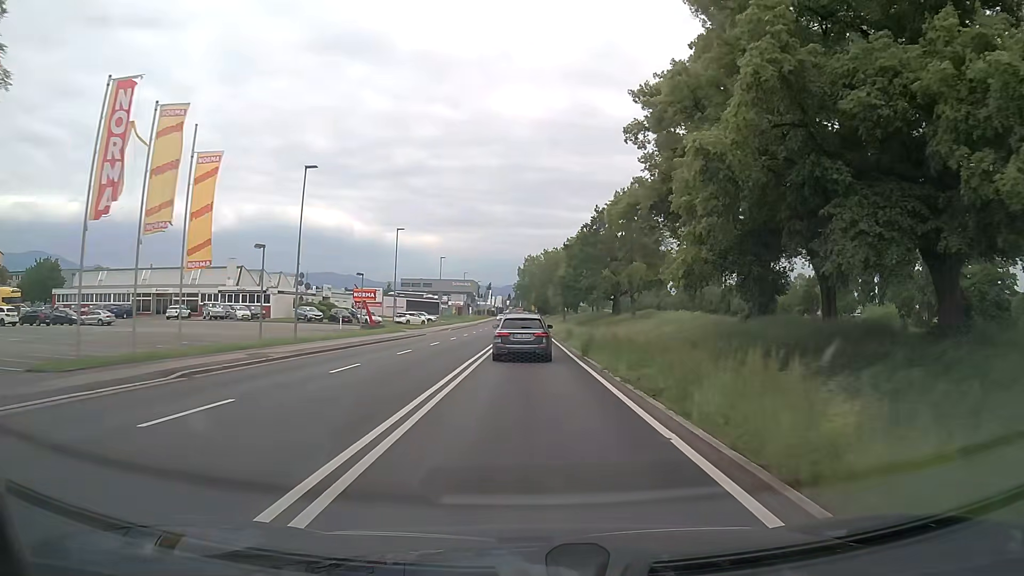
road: primary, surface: asphalt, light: Day
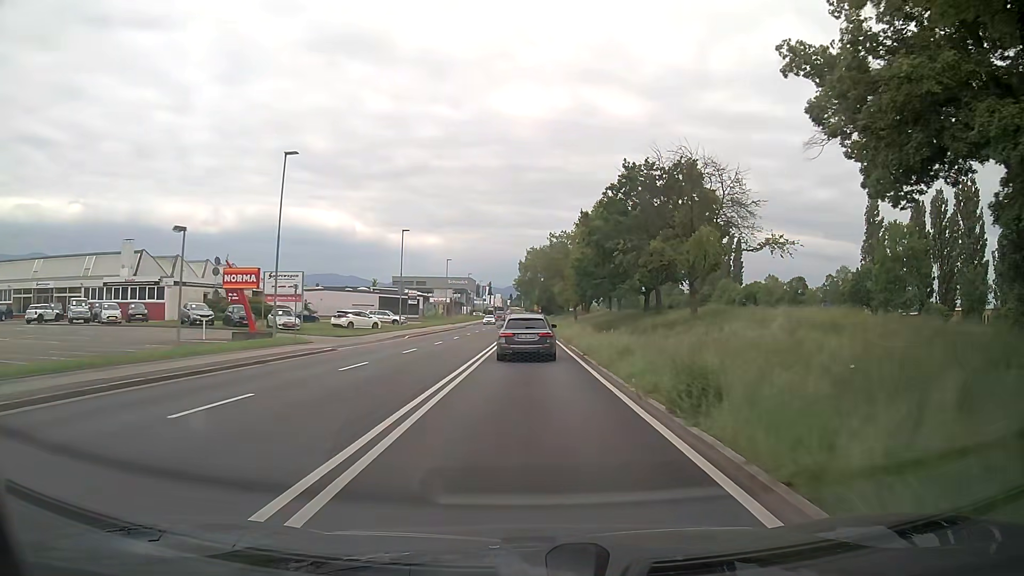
(0.0, +26.2) m; 0°
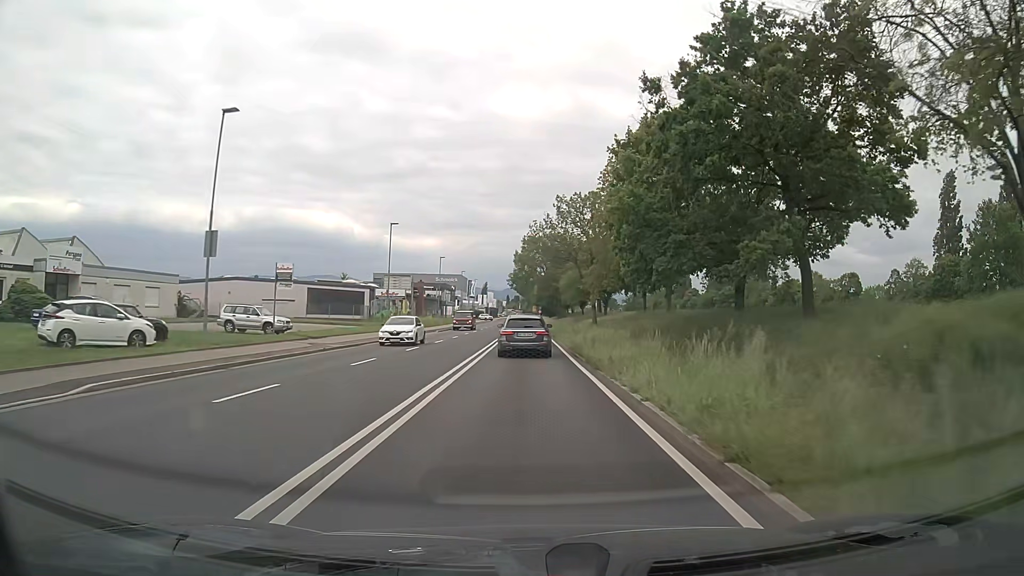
(+0.2, +34.4) m; 0°
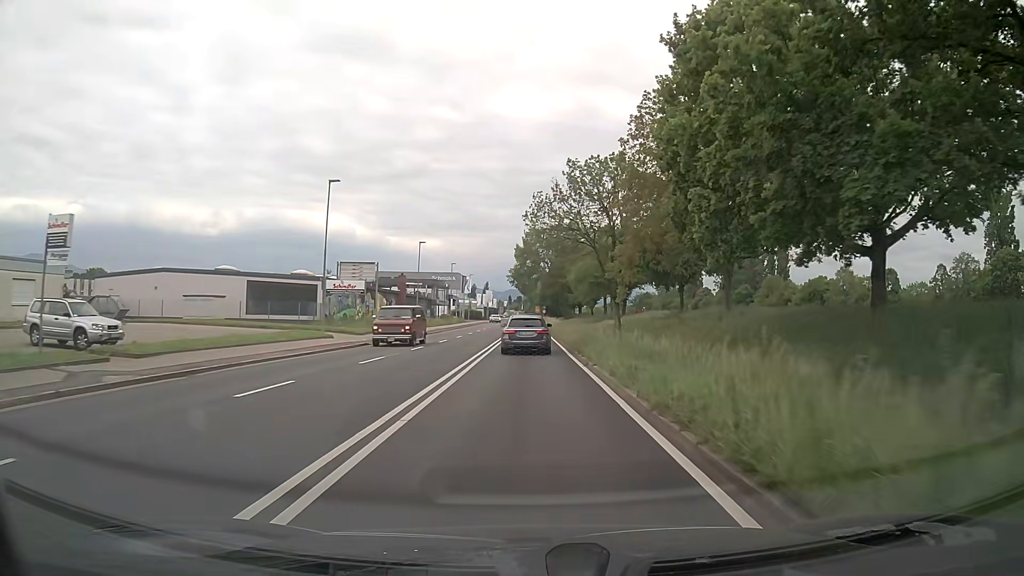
(0.0, +17.2) m; 0°
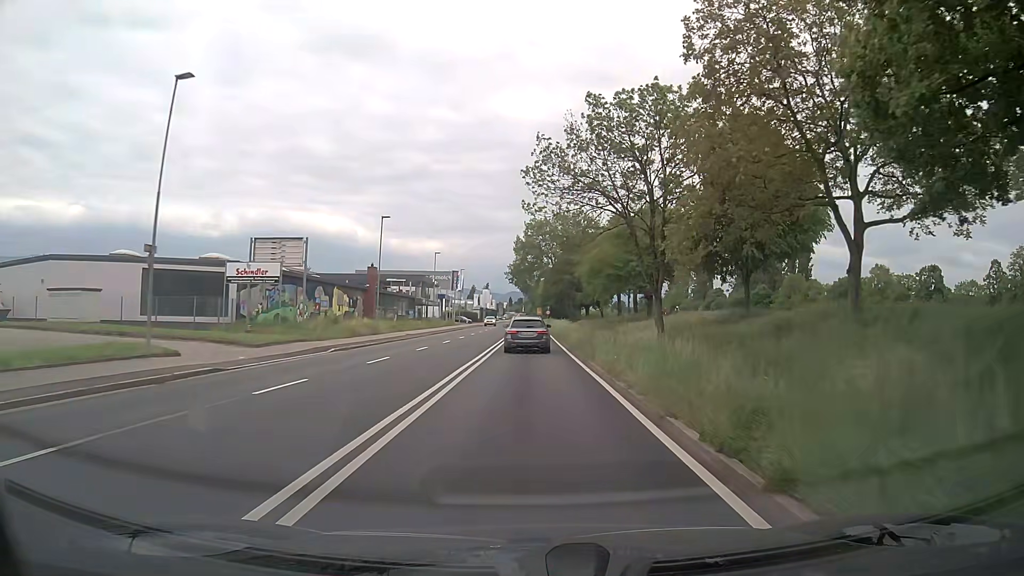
(-0.1, +17.4) m; 0°
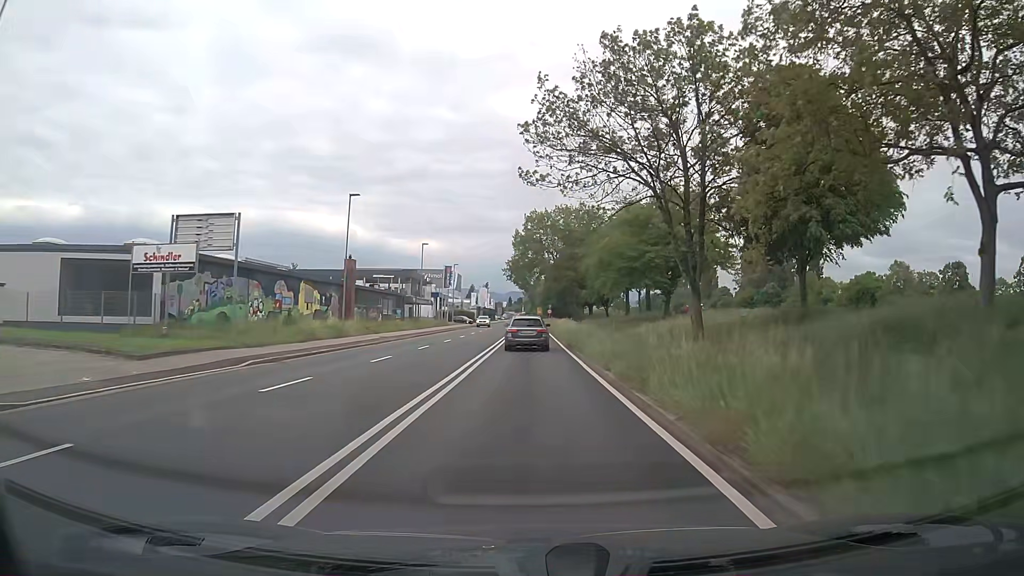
(0.0, +8.7) m; 0°
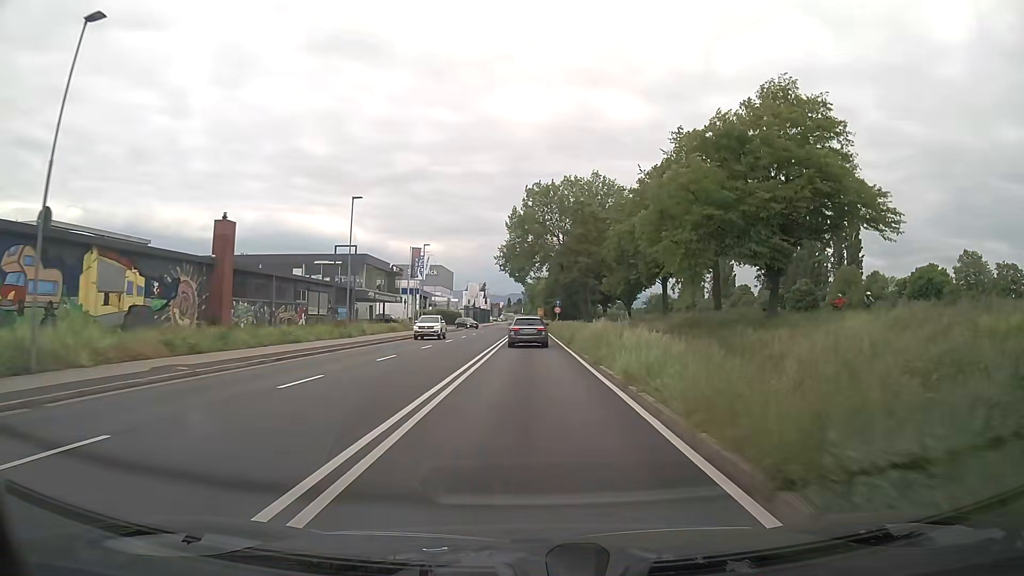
(0.0, +26.4) m; 0°
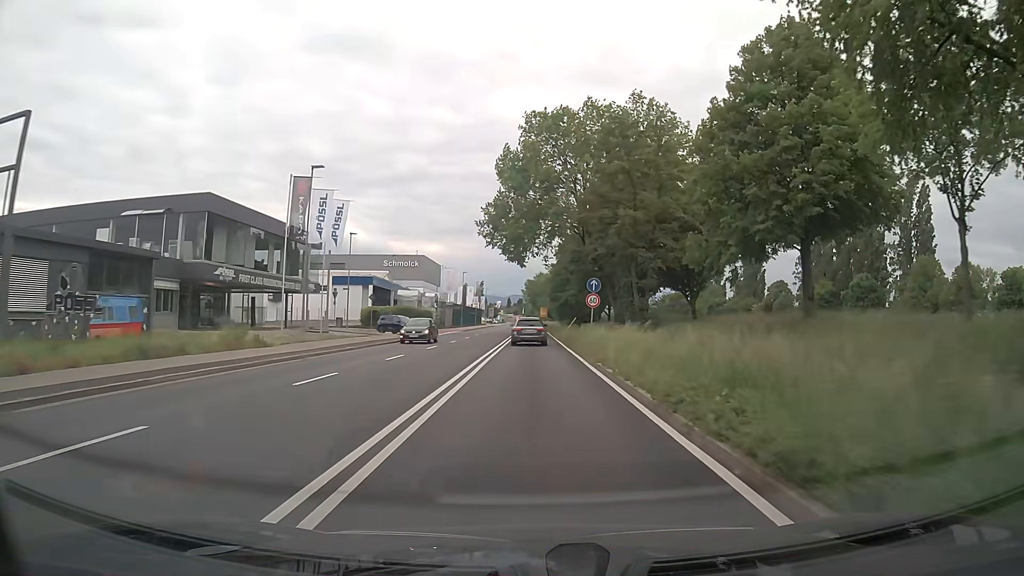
(+0.2, +35.4) m; 0°
(0, +10) (0, +20) (0, +30) (0, +40) (0, +50) (+1, +60) (+1, +70) (+1, +80) (+1, +90) (+1, +100) m
